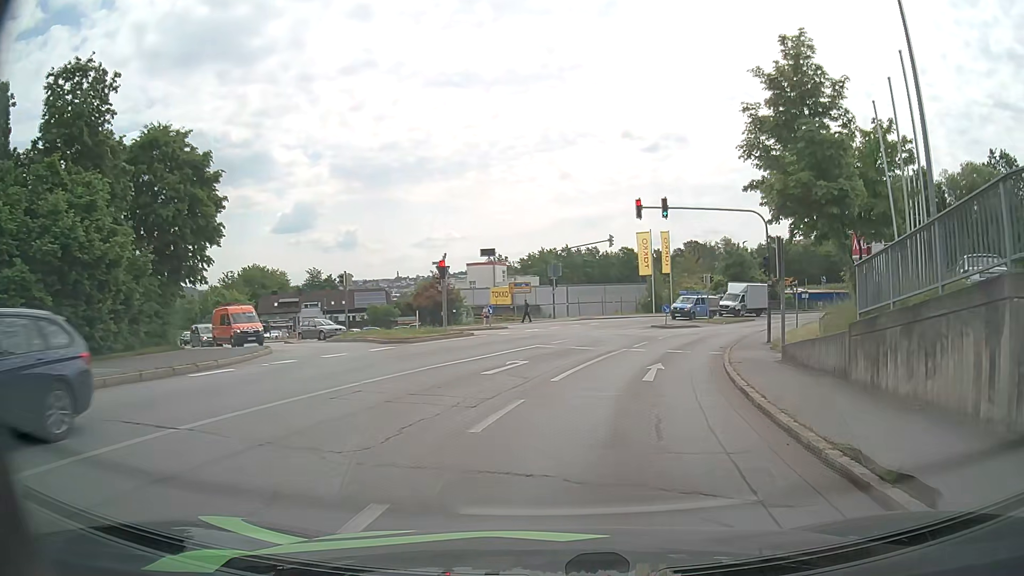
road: tertiary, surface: asphalt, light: Day
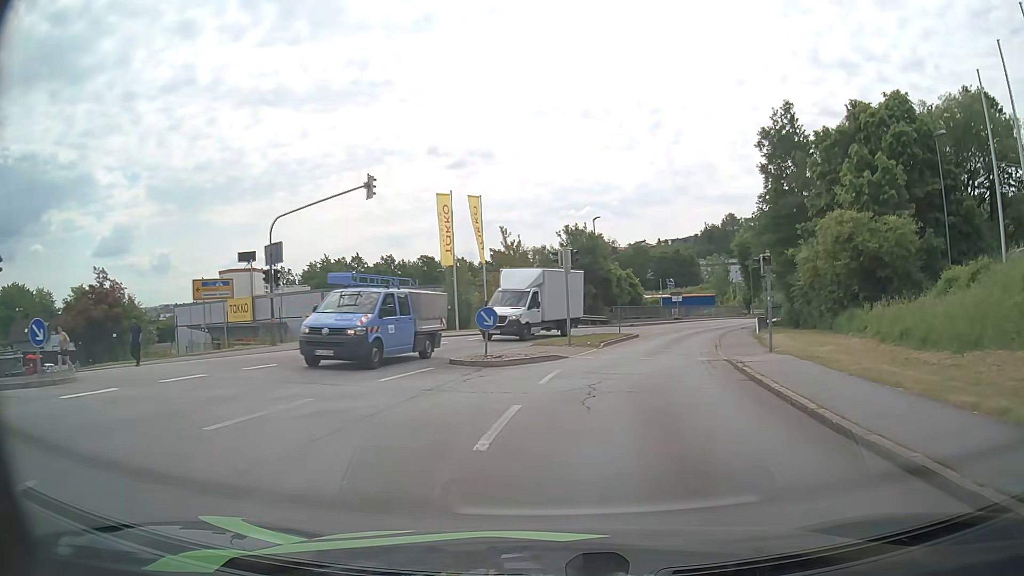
(+3.4, +25.4) m; +16°
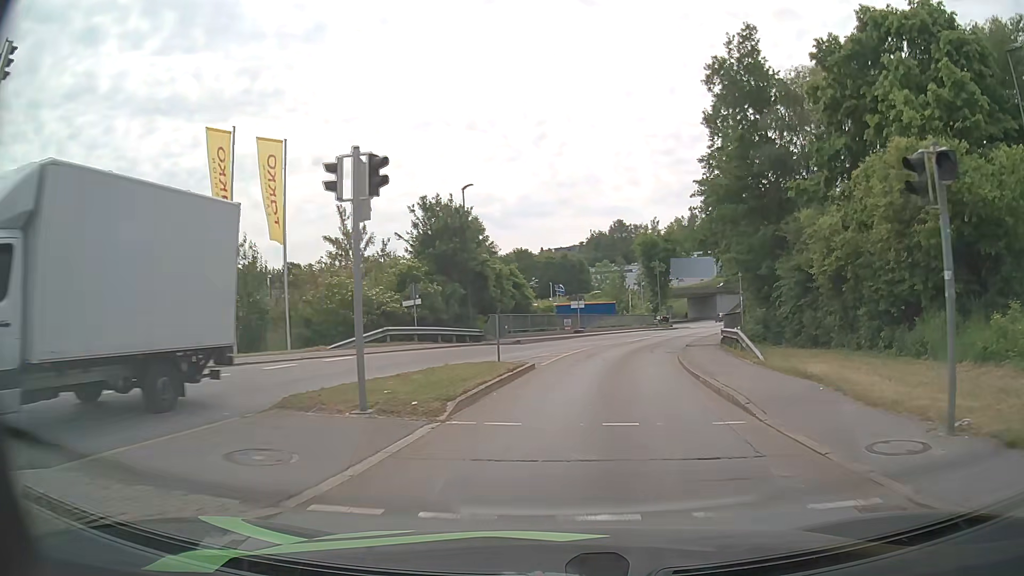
(+1.6, +15.4) m; +11°
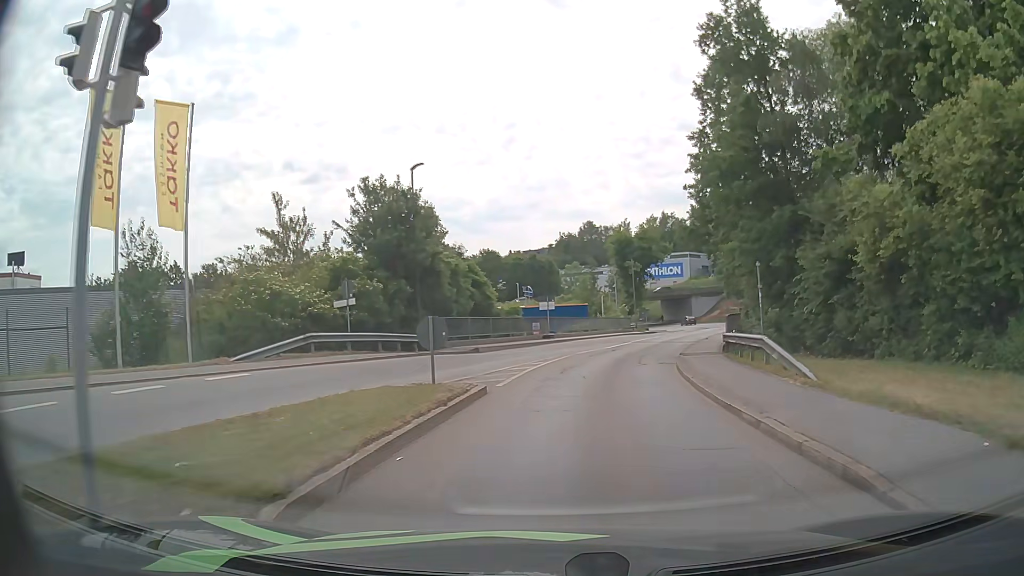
(+0.1, +5.4) m; +3°
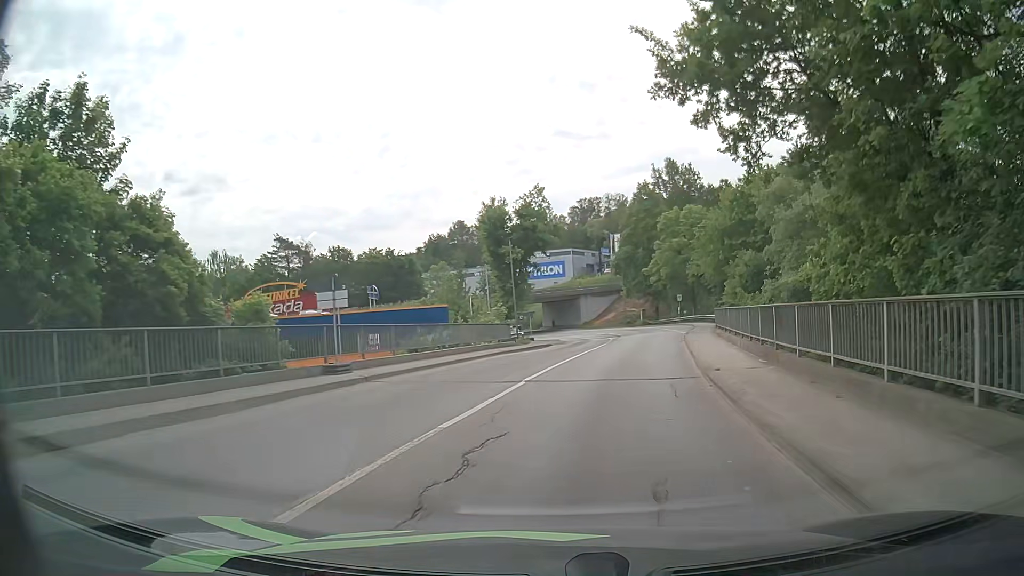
(+1.9, +21.4) m; +10°
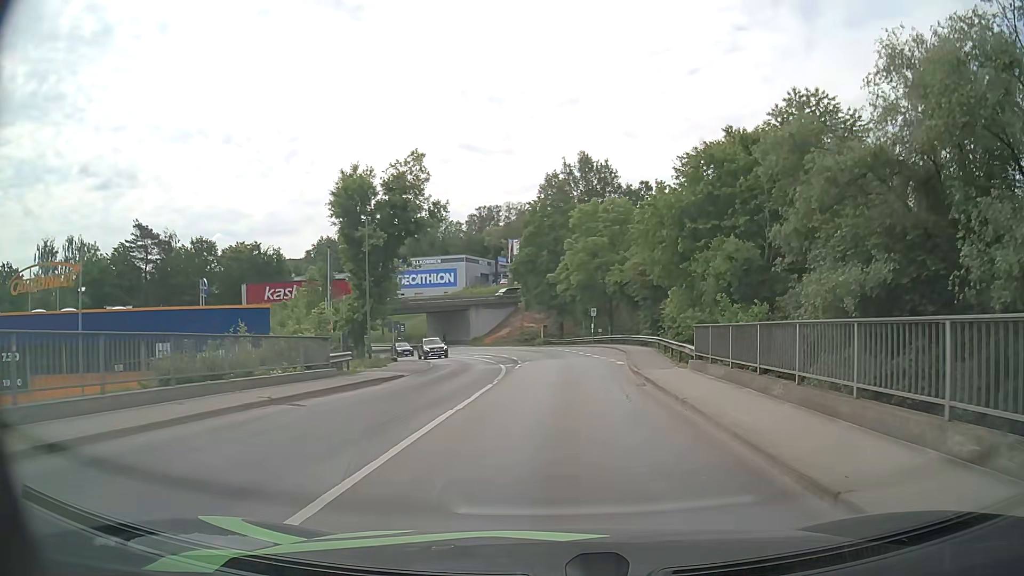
(+1.2, +16.1) m; +9°
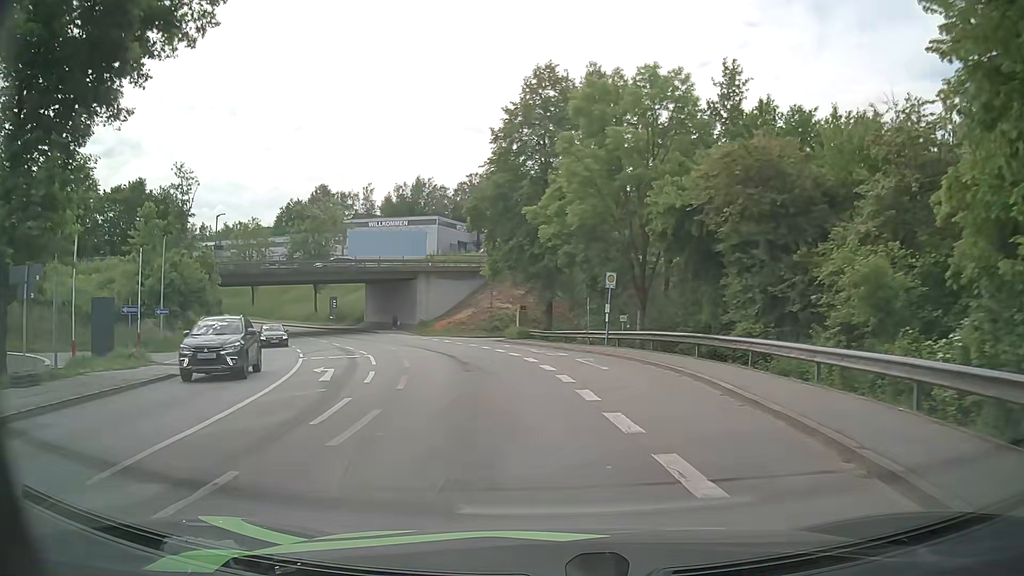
(+1.4, +30.3) m; 0°
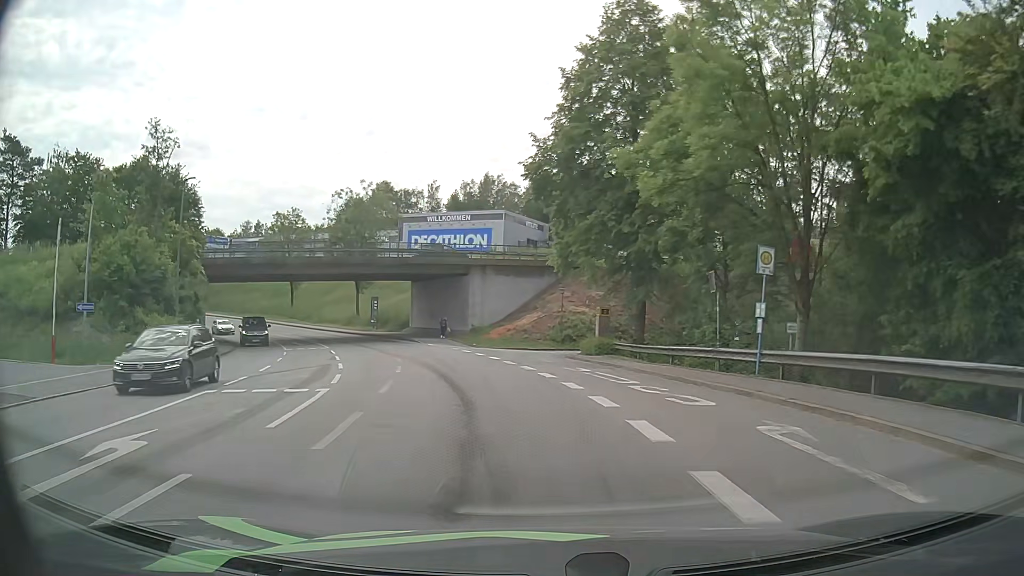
(-0.5, +12.6) m; -6°
(0, +10) (-2, +20) (-4, +30) (-7, +39) (-12, +48) (-17, +57) (-22, +65) (-28, +73) (-35, +80) (-43, +87) m
